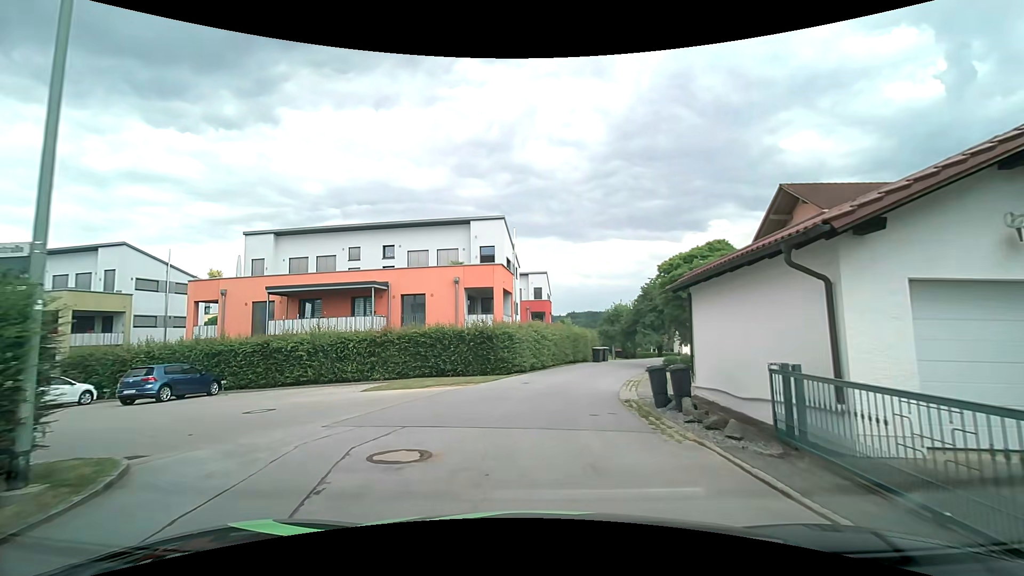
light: Day
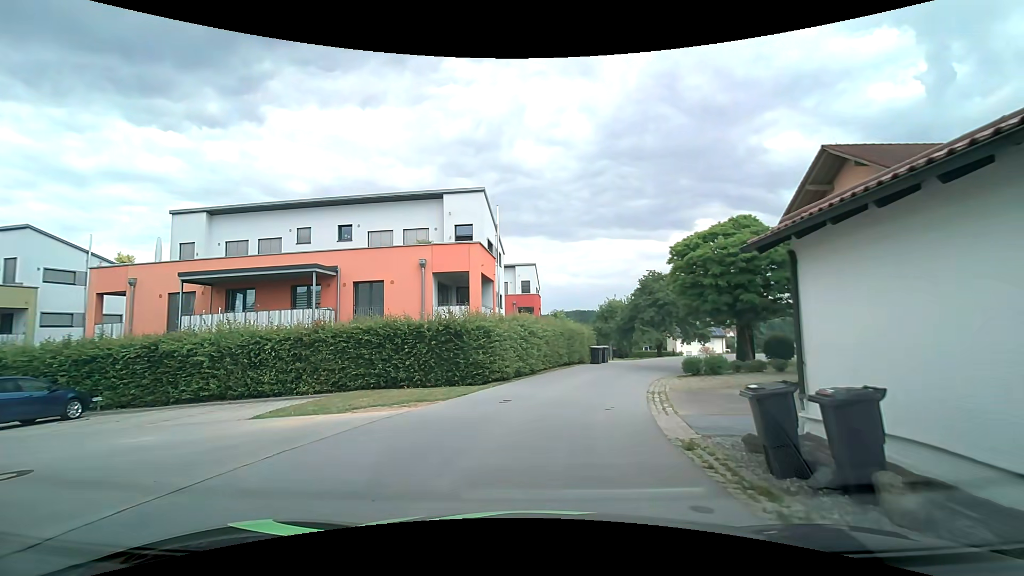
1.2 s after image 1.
(+0.1, +5.9) m; +1°
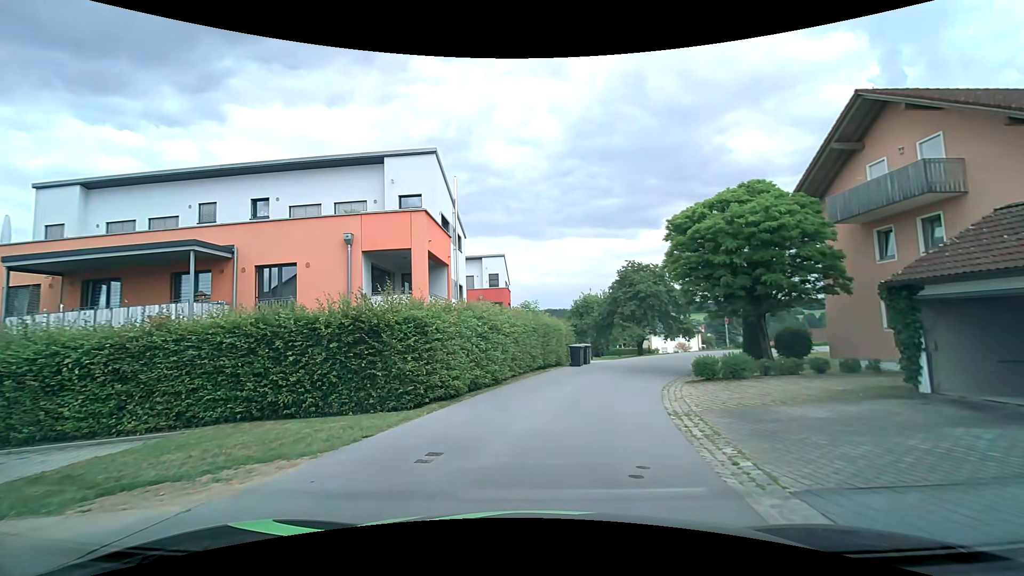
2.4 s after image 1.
(+0.2, +5.6) m; +4°
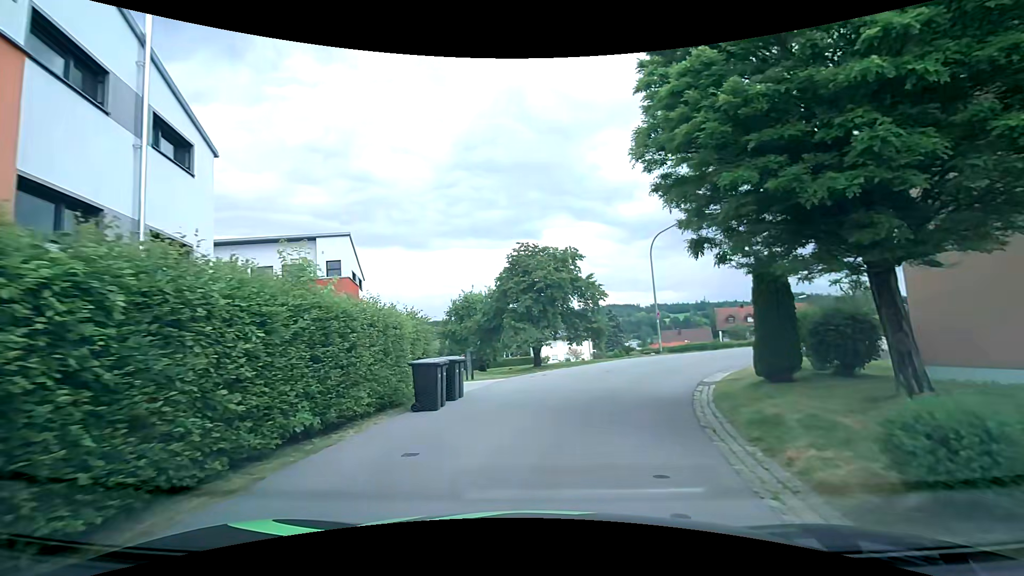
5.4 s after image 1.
(+1.5, +14.3) m; +12°
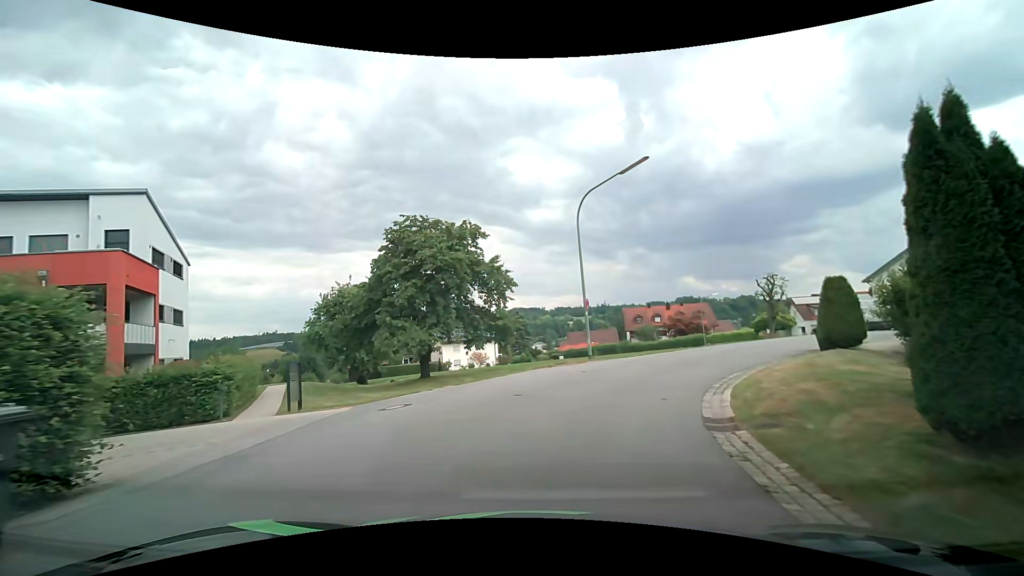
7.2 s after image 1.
(+0.9, +9.3) m; +10°
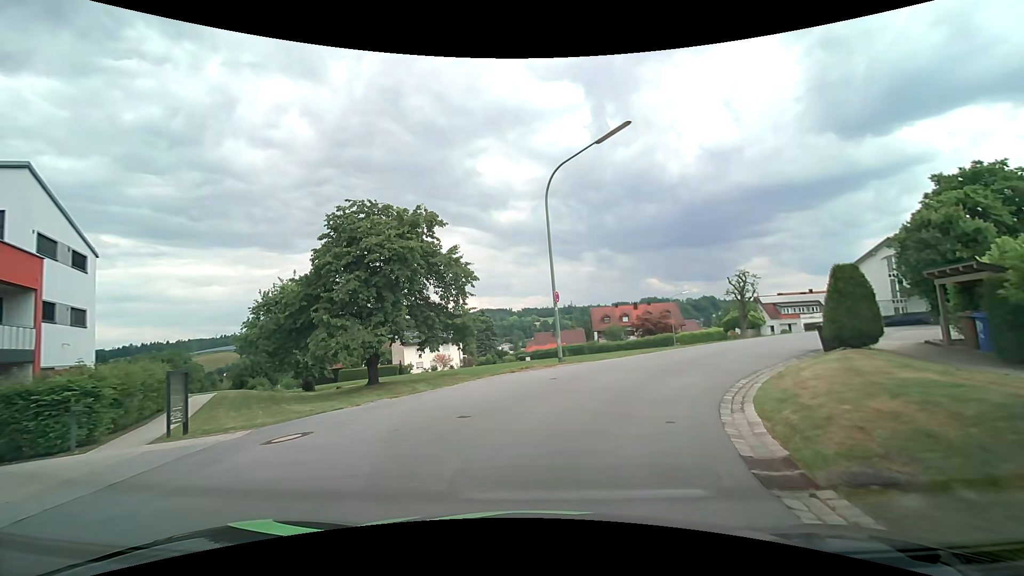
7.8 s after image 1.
(+0.1, +3.3) m; +6°
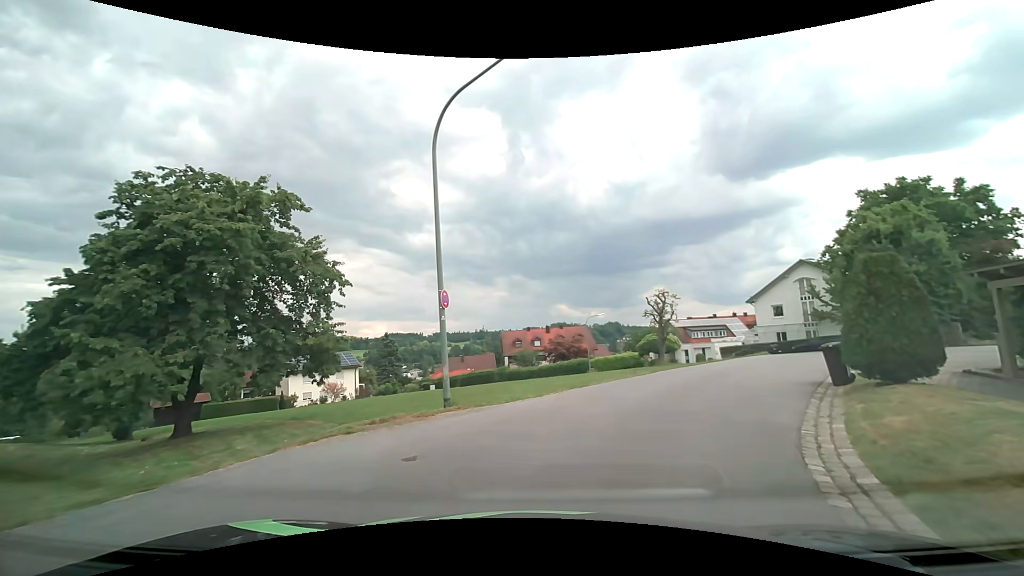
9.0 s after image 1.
(+0.4, +6.7) m; +8°
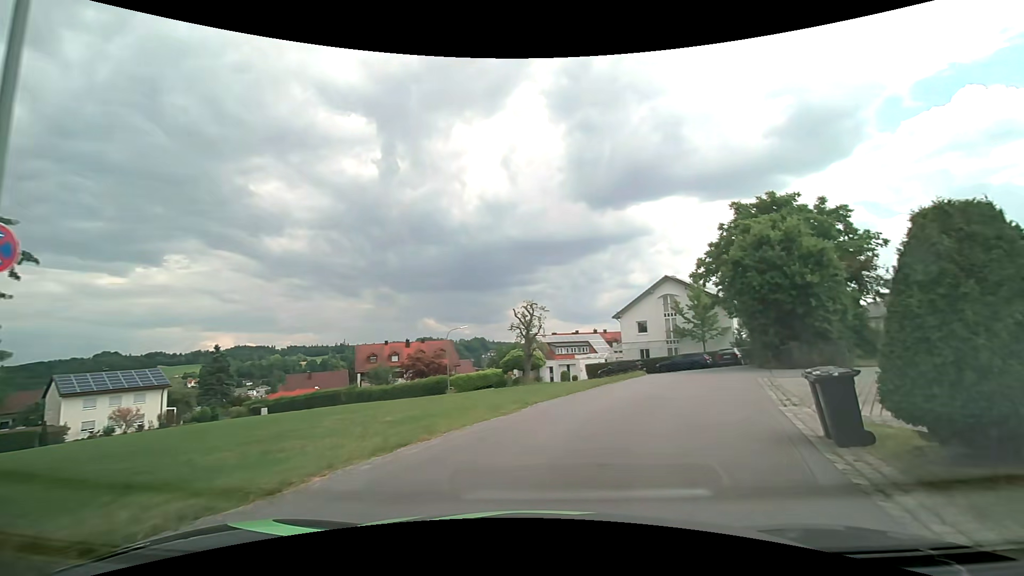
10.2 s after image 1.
(+0.8, +6.3) m; +15°
